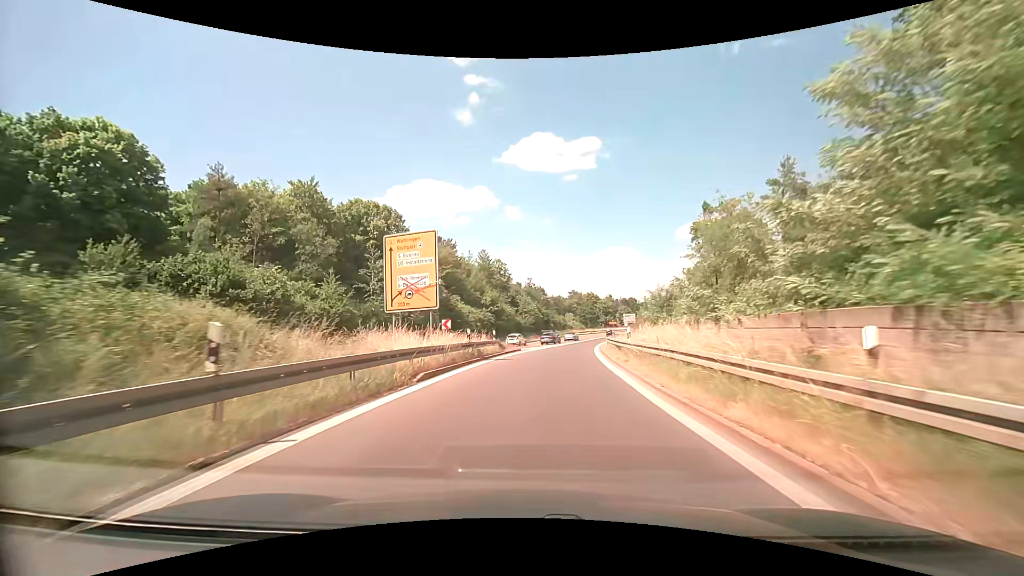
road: trunk_link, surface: asphalt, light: Day
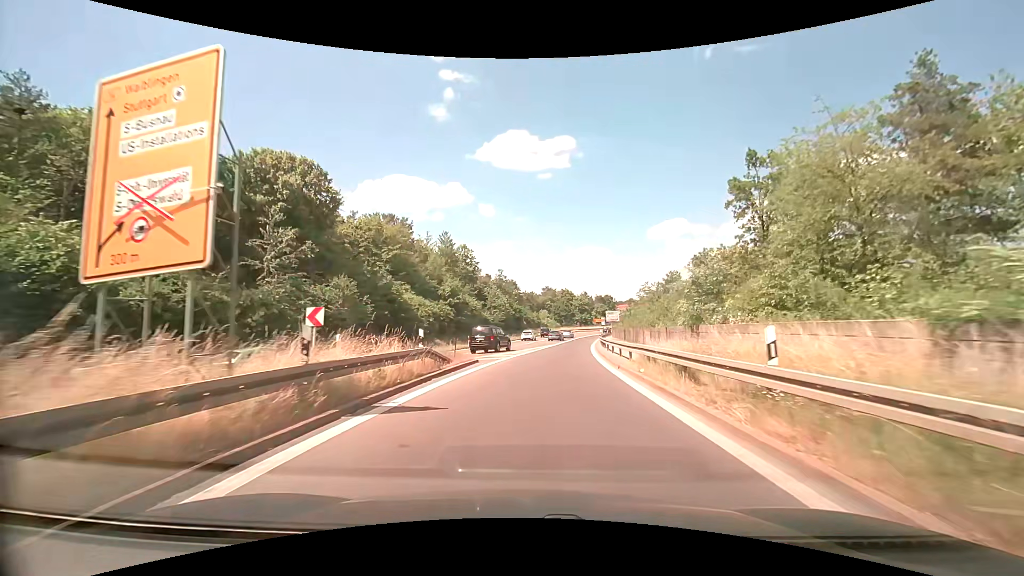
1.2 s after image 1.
(+0.3, +14.3) m; +3°
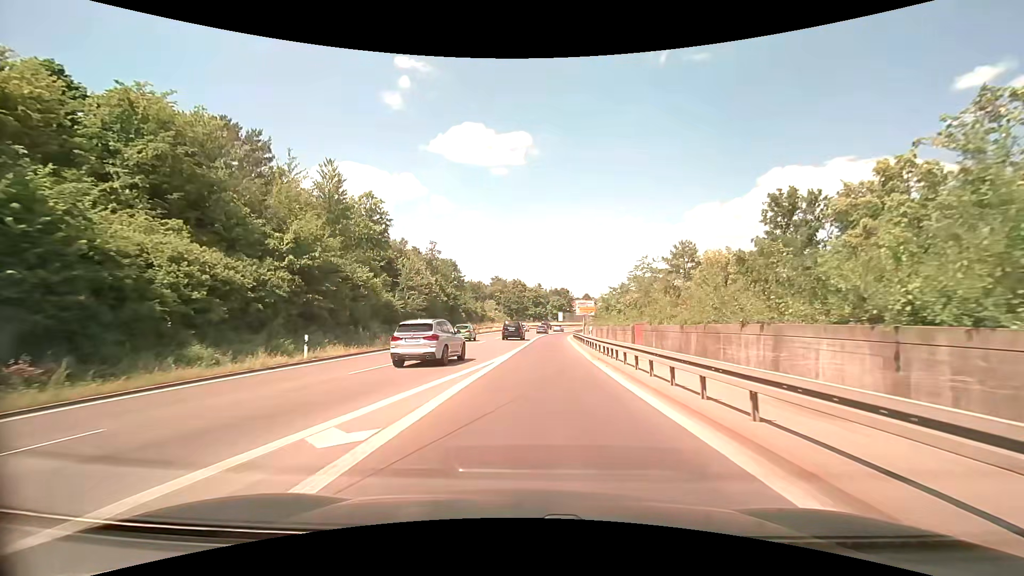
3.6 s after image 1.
(+1.5, +28.8) m; +6°
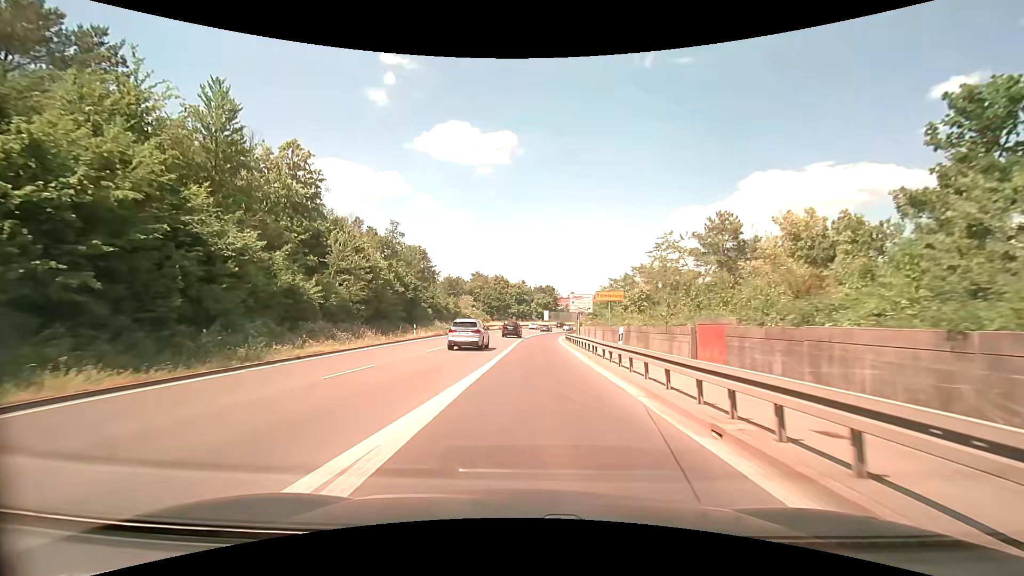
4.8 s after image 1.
(+0.3, +14.6) m; +2°
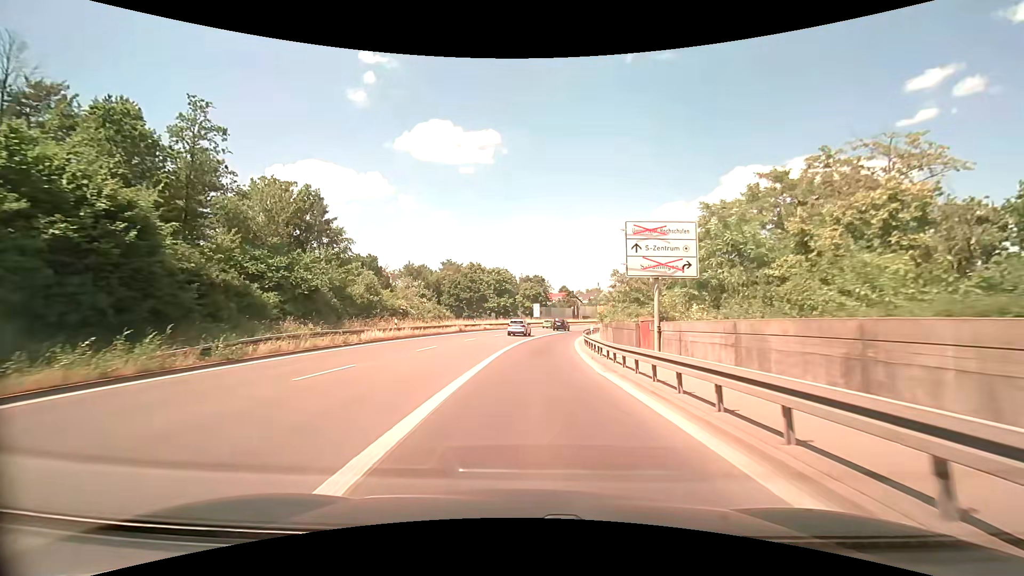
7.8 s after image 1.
(+0.9, +37.2) m; +2°
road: trunk
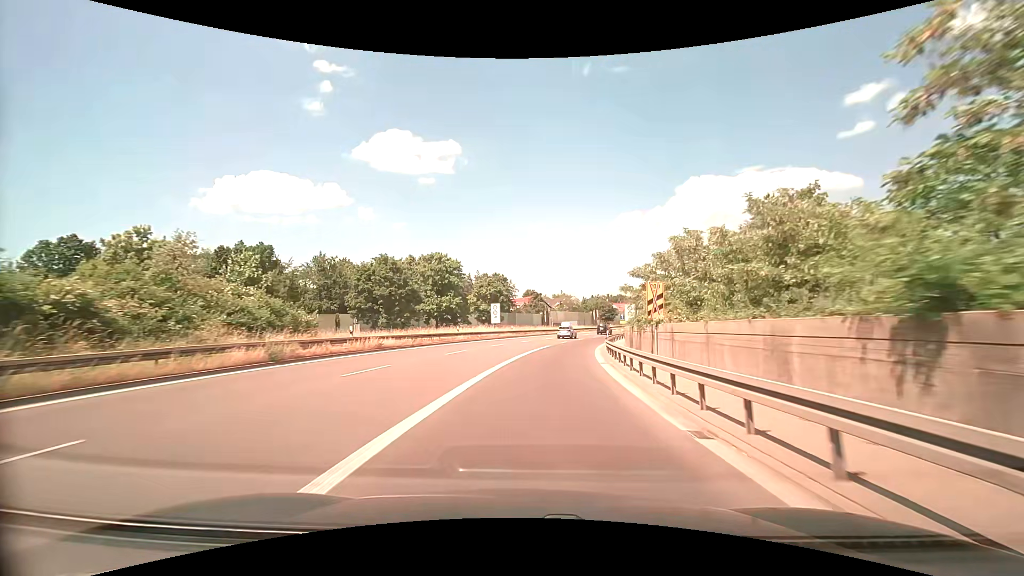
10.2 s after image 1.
(+1.0, +33.7) m; +4°
